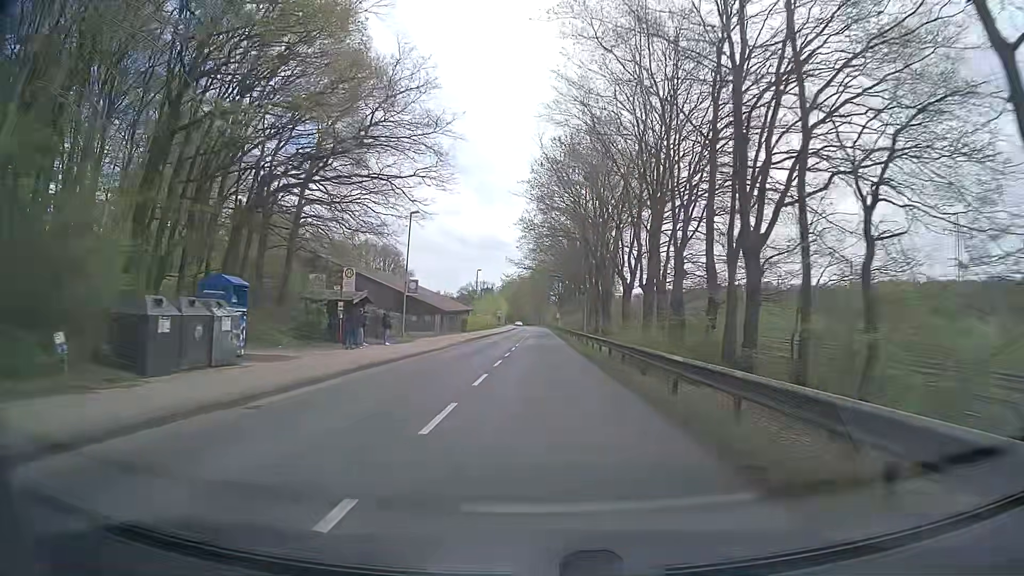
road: tertiary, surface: asphalt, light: Day
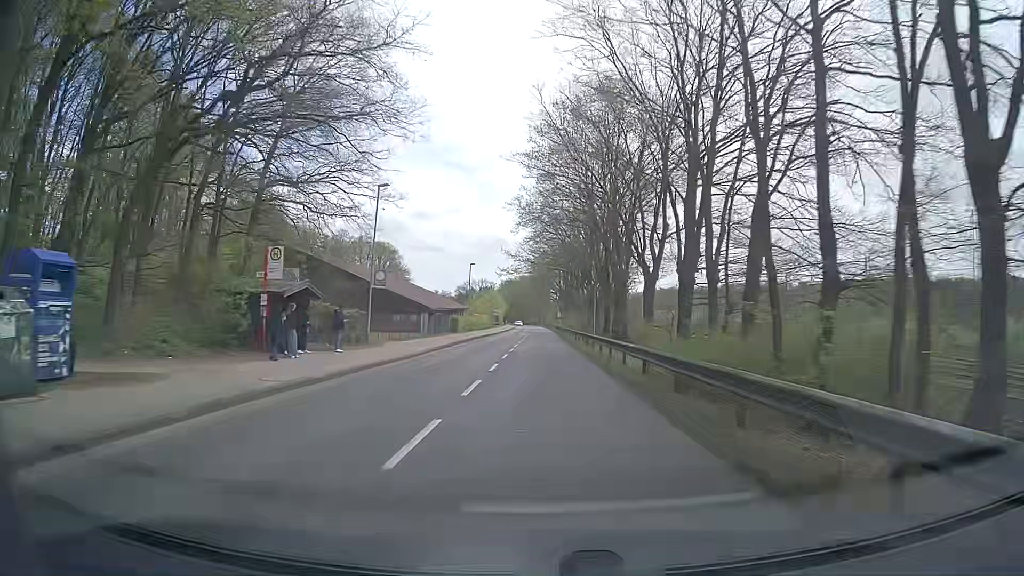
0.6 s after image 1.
(+0.1, +8.1) m; +1°
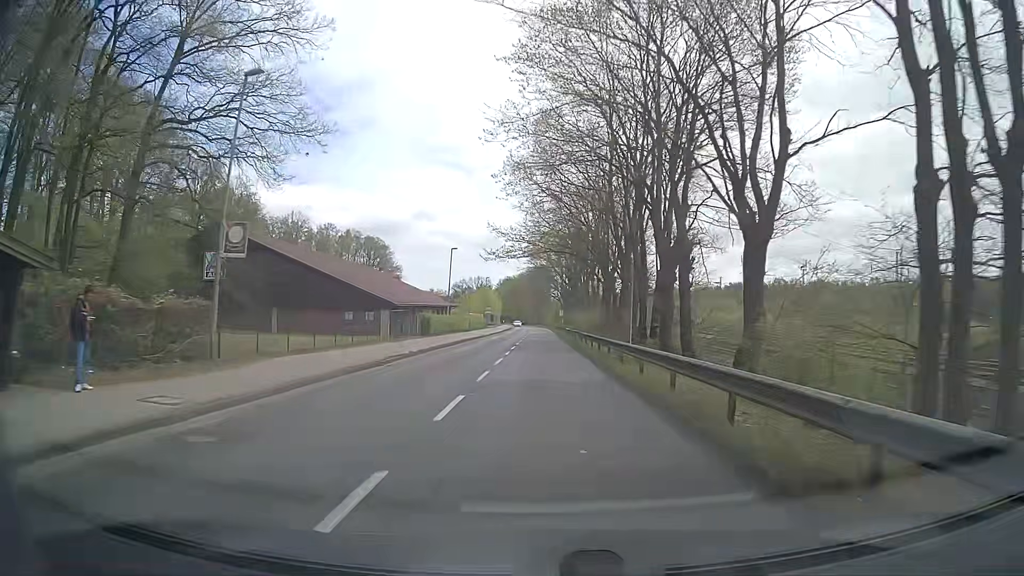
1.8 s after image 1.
(0.0, +15.6) m; 0°
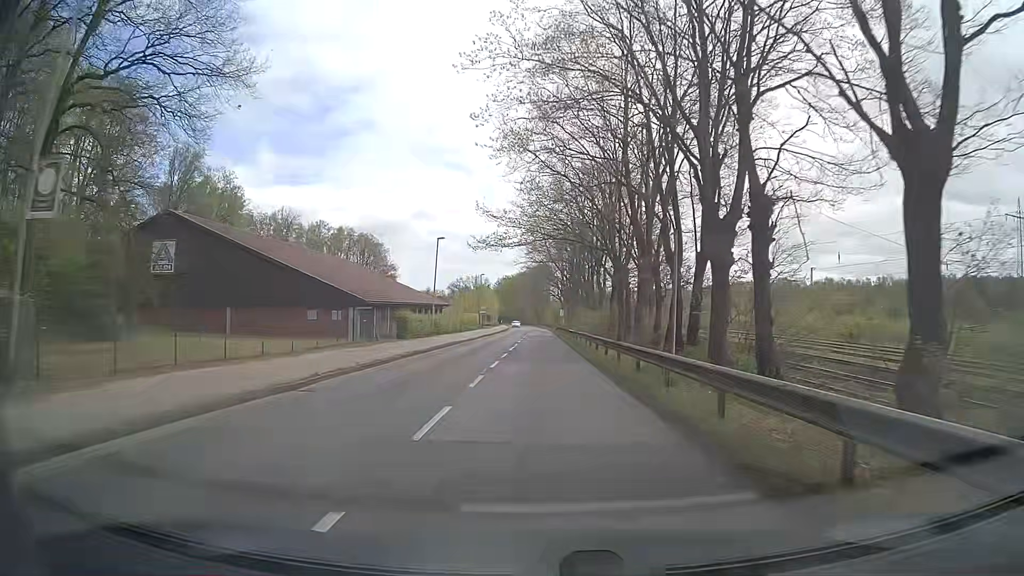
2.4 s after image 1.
(0.0, +7.5) m; 0°
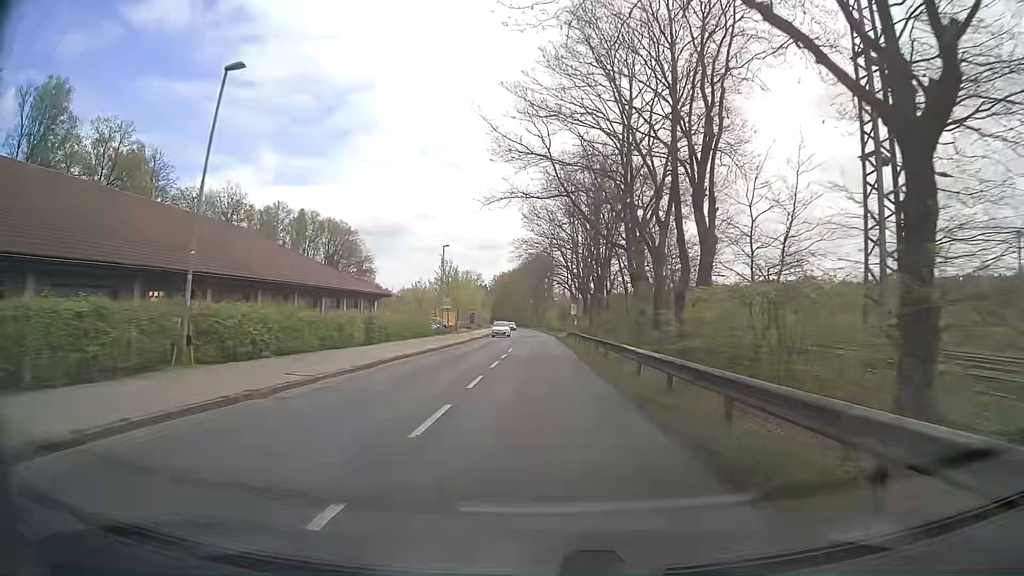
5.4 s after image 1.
(-0.2, +36.8) m; -1°
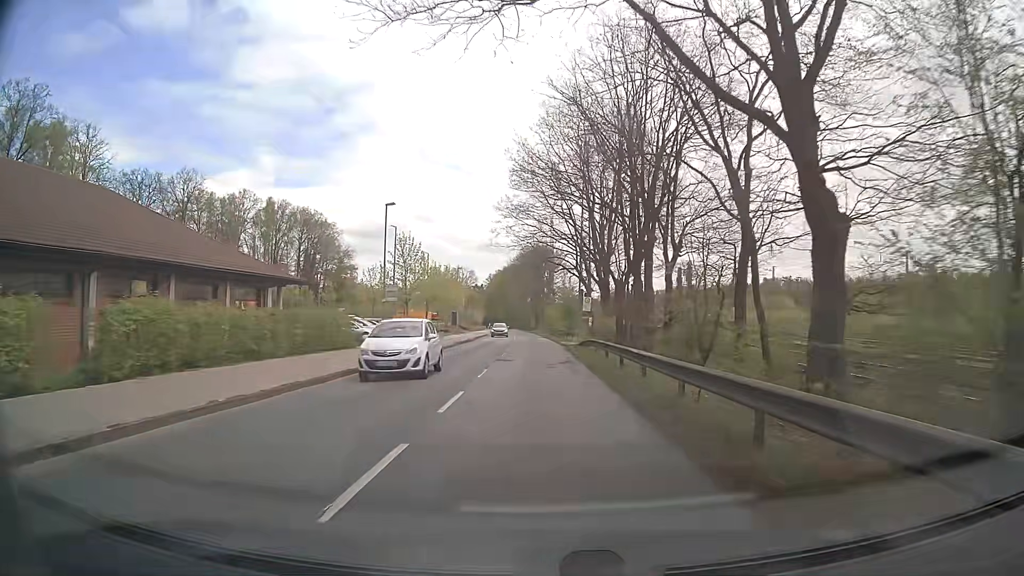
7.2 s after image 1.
(+0.3, +21.4) m; +1°
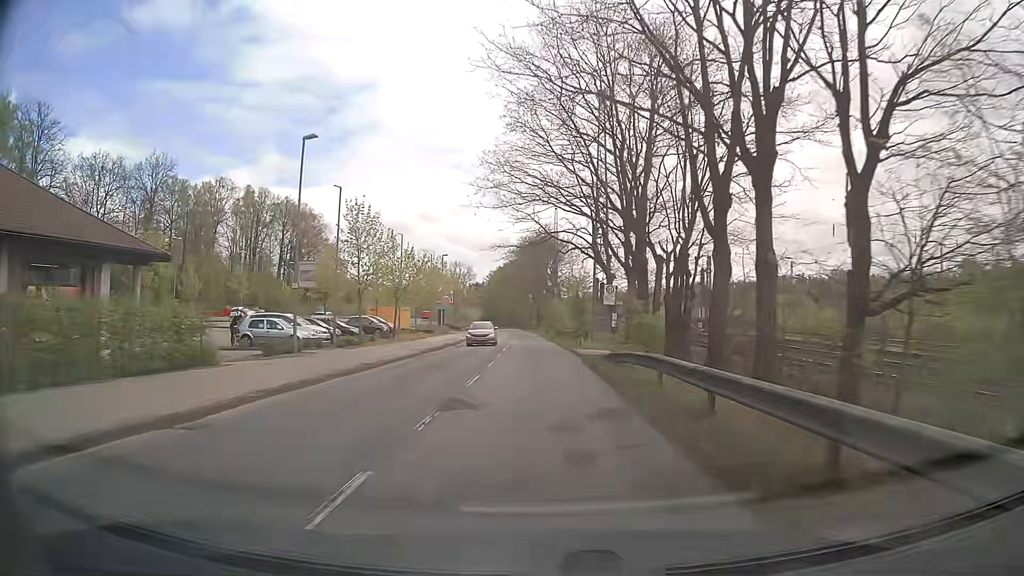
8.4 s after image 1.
(-0.1, +14.0) m; 0°
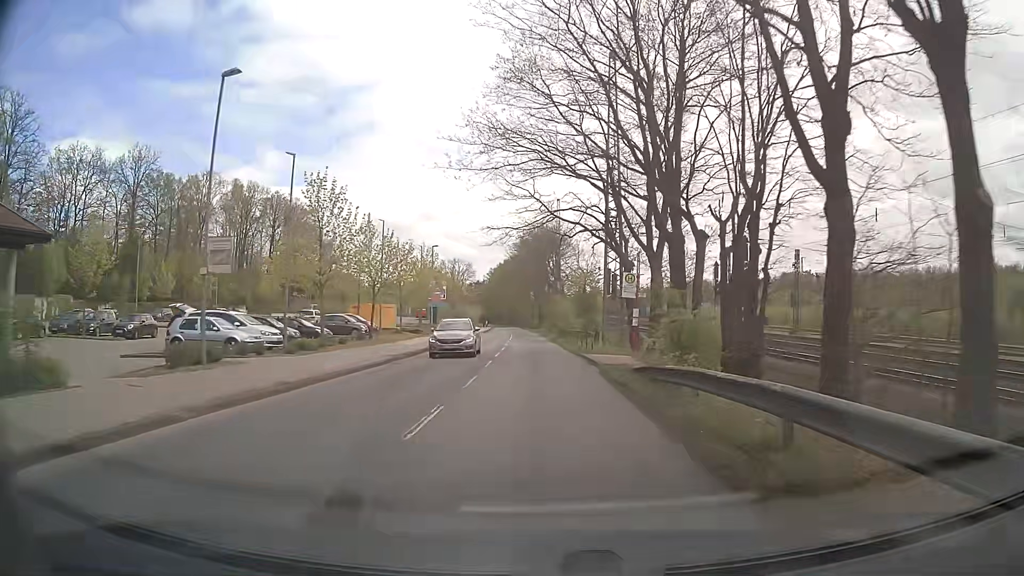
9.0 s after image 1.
(0.0, +6.9) m; 0°
